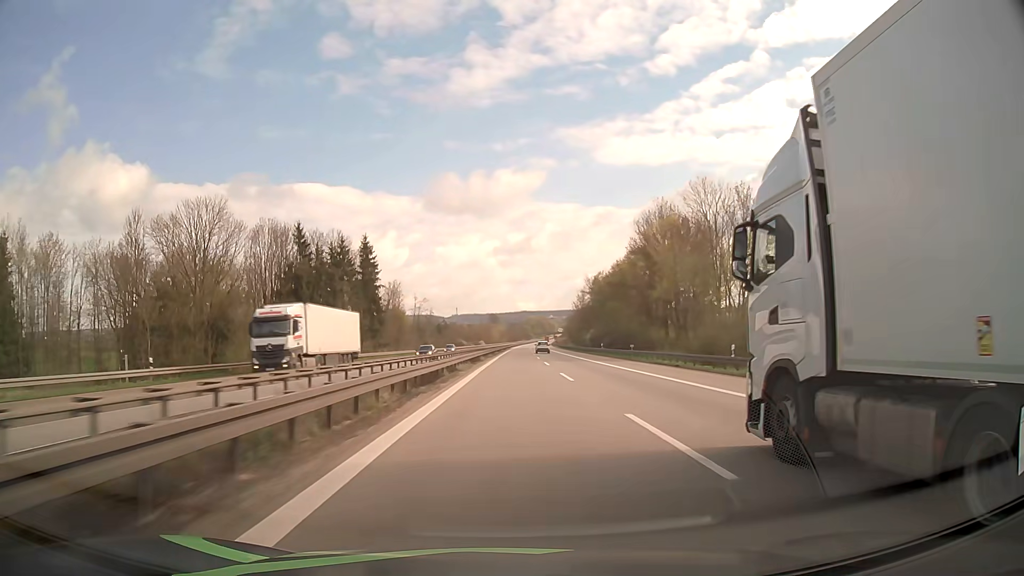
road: motorway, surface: asphalt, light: Day
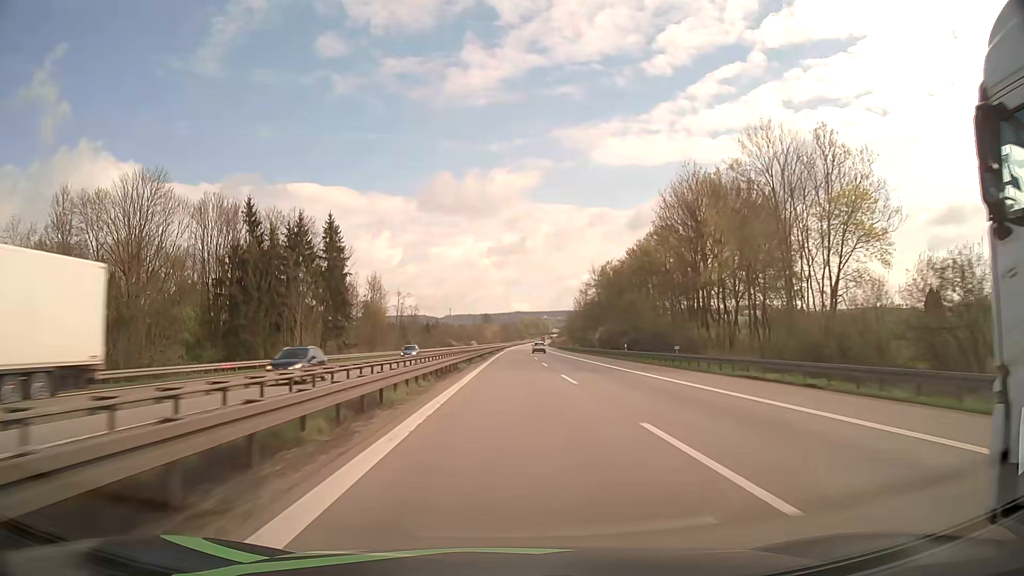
(0.0, +19.6) m; 0°
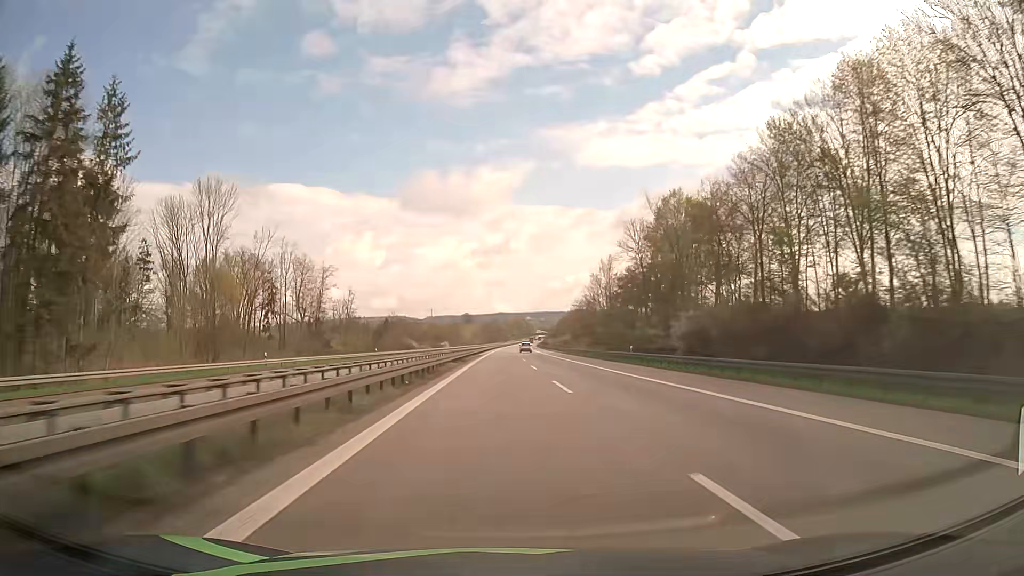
(+0.7, +59.0) m; +1°
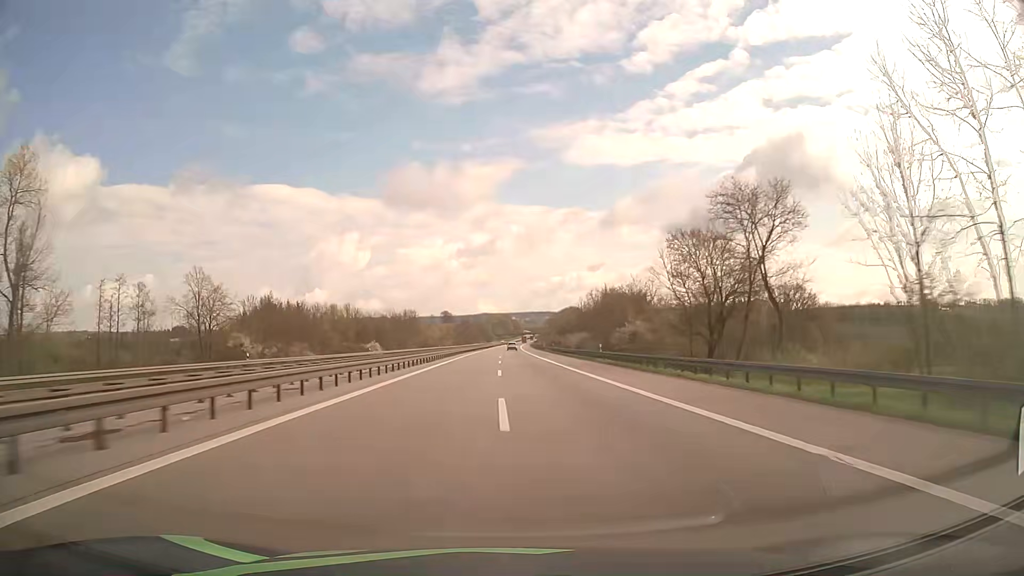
(+1.6, +99.1) m; +1°
